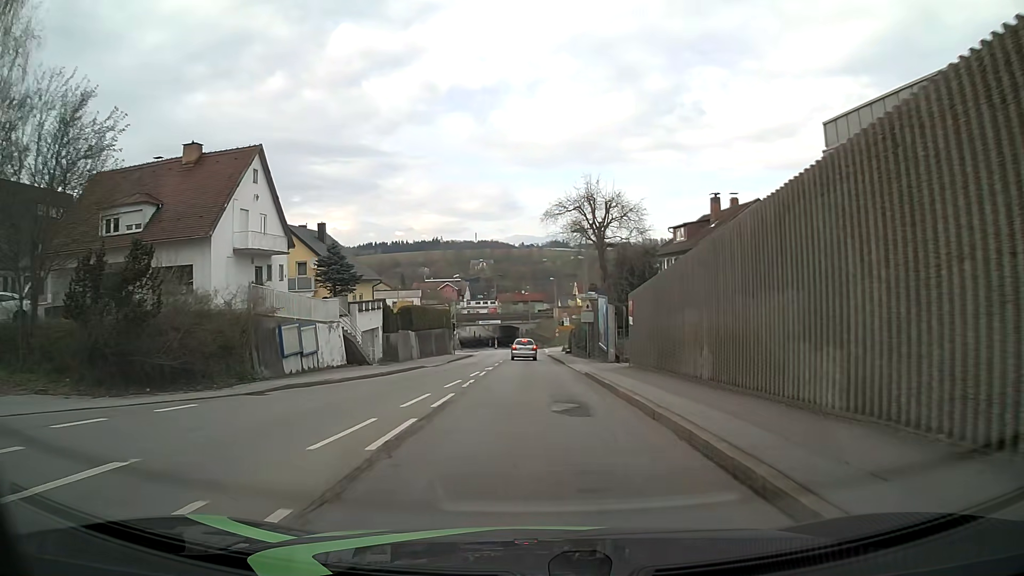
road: tertiary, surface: asphalt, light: Day
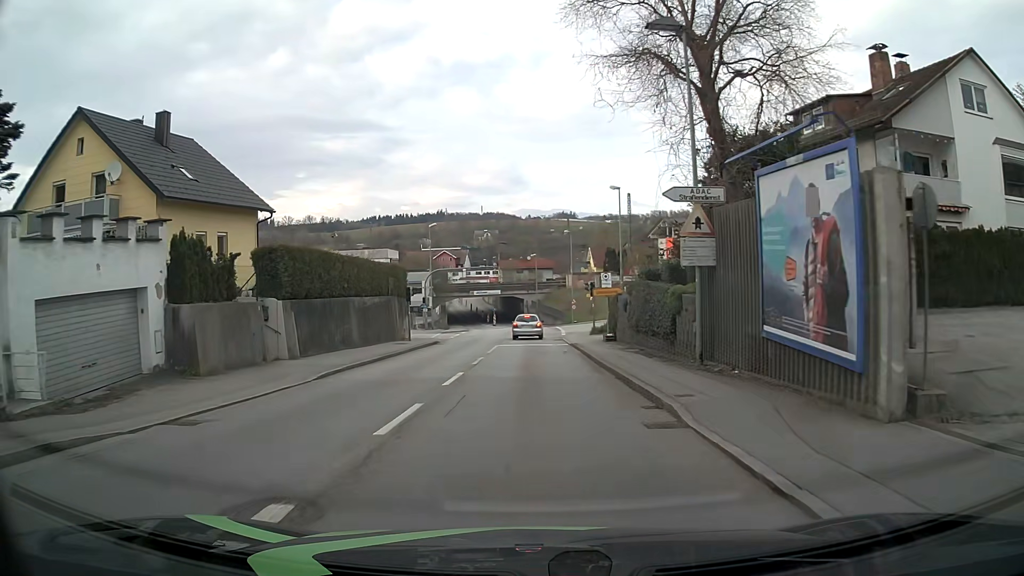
(0.0, +26.8) m; 0°
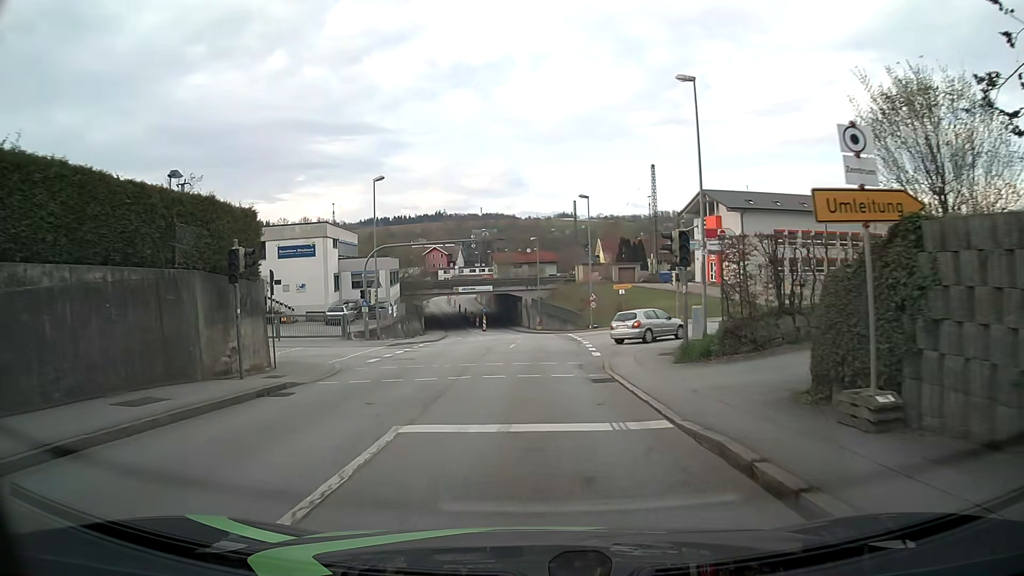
(-0.2, +23.3) m; -1°
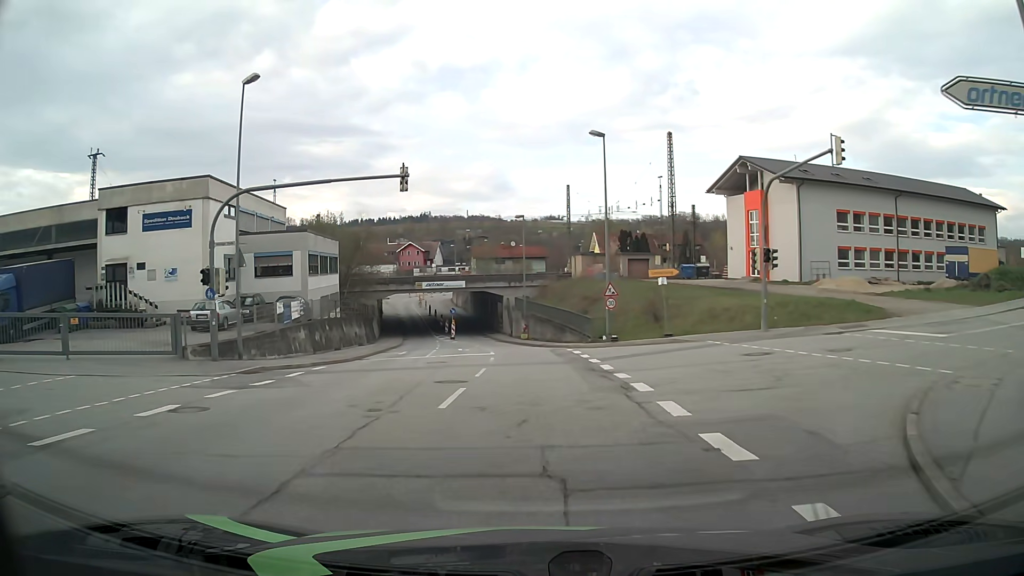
(+0.1, +19.2) m; +2°
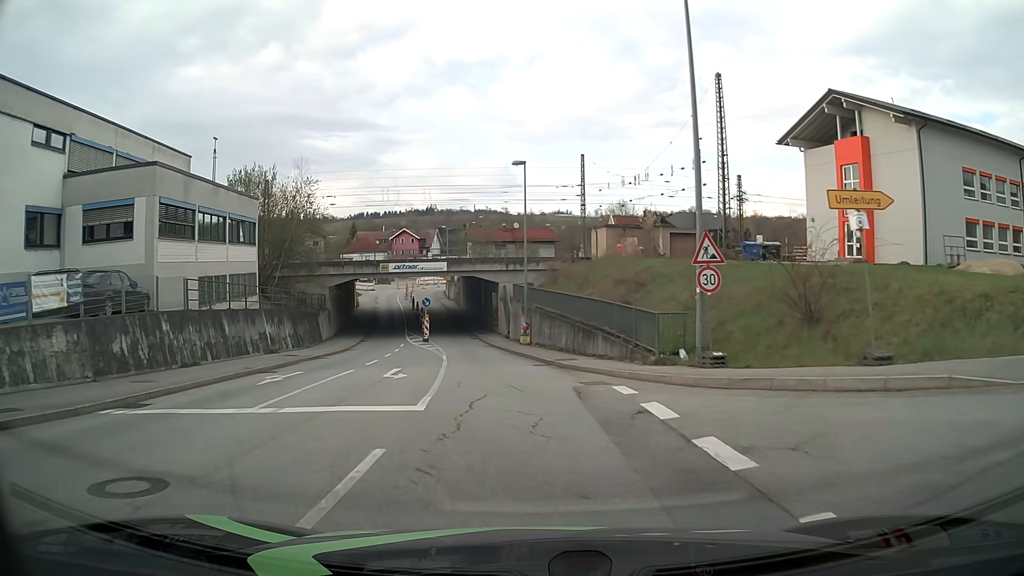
(+0.1, +18.2) m; -1°
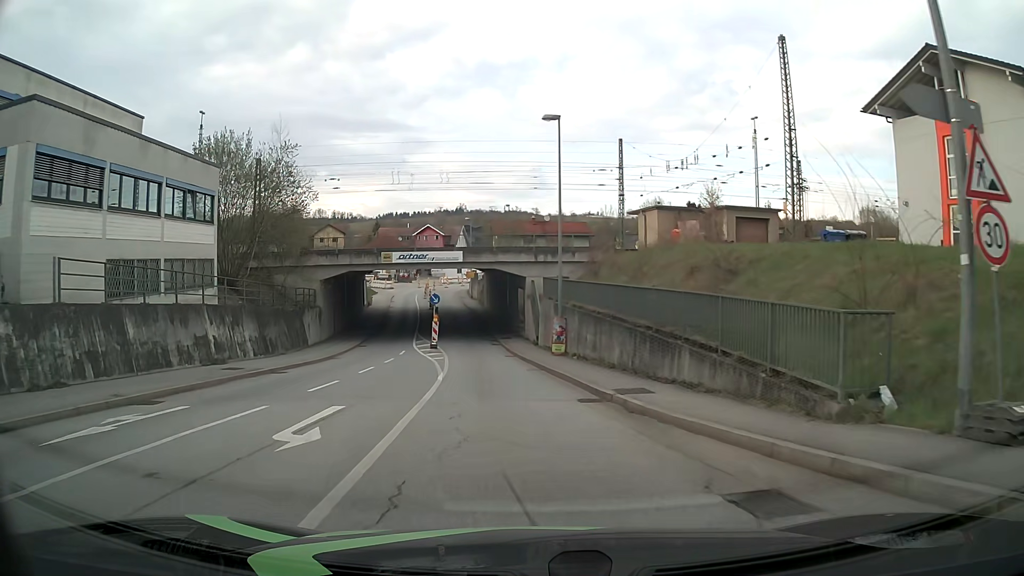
(-0.2, +9.1) m; -3°
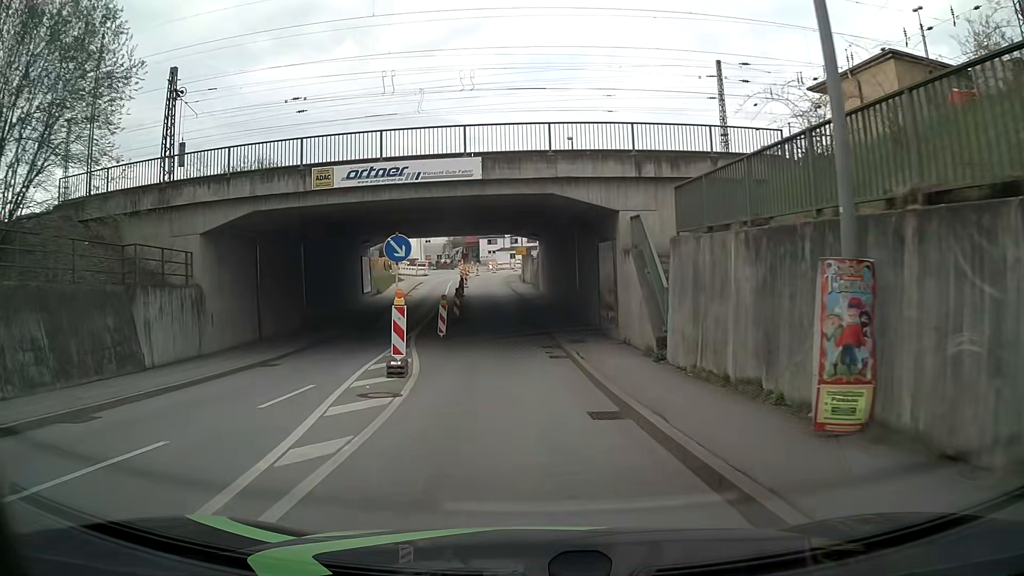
(-0.9, +22.7) m; -5°
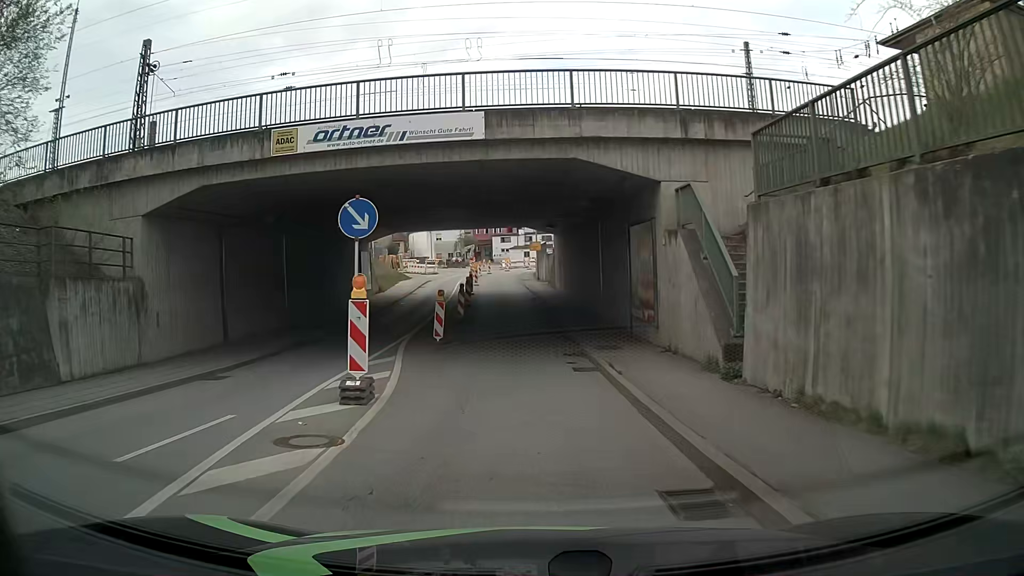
(0.0, +4.5) m; -1°
